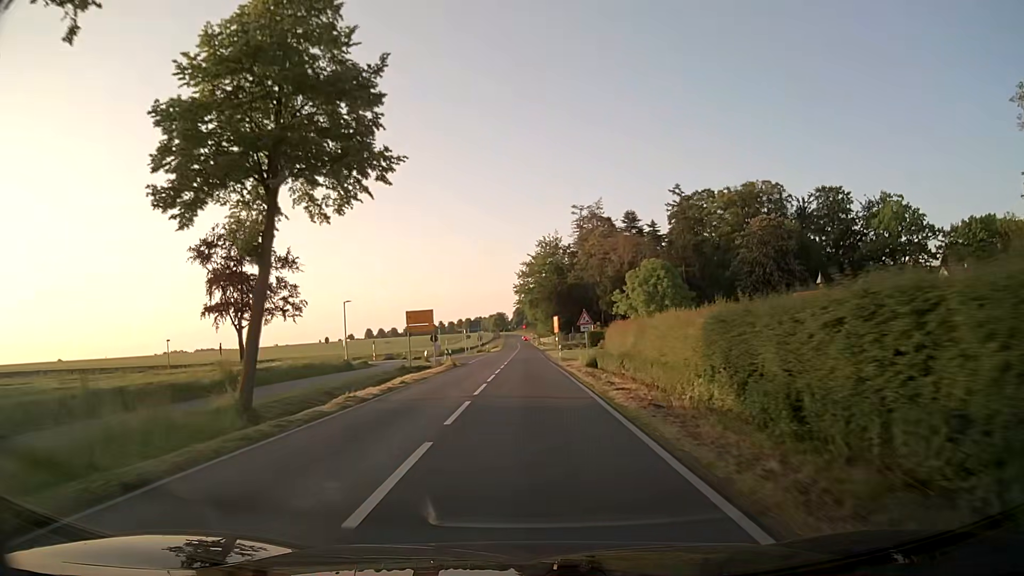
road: secondary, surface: asphalt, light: Day
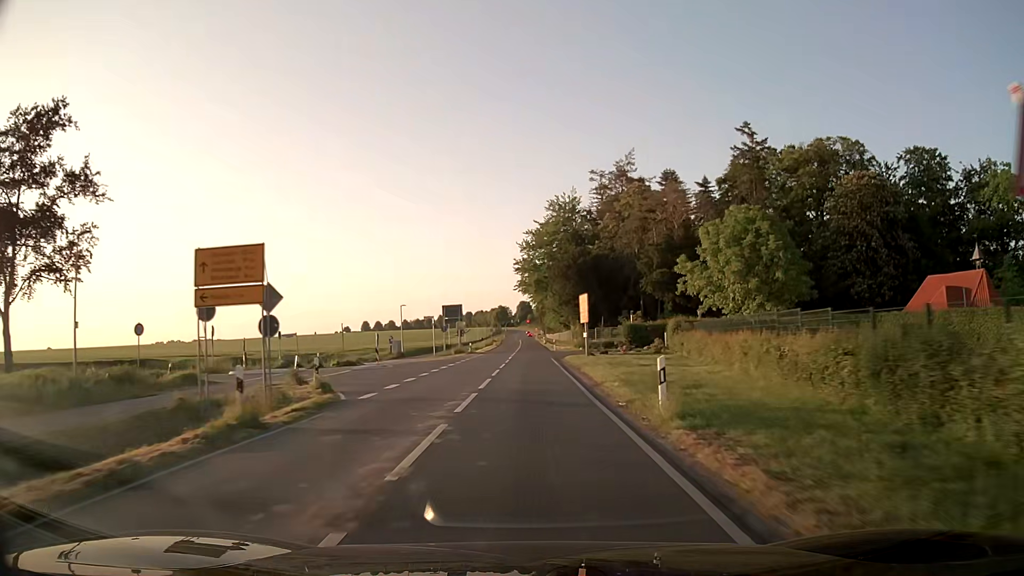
(-0.1, +33.1) m; 0°
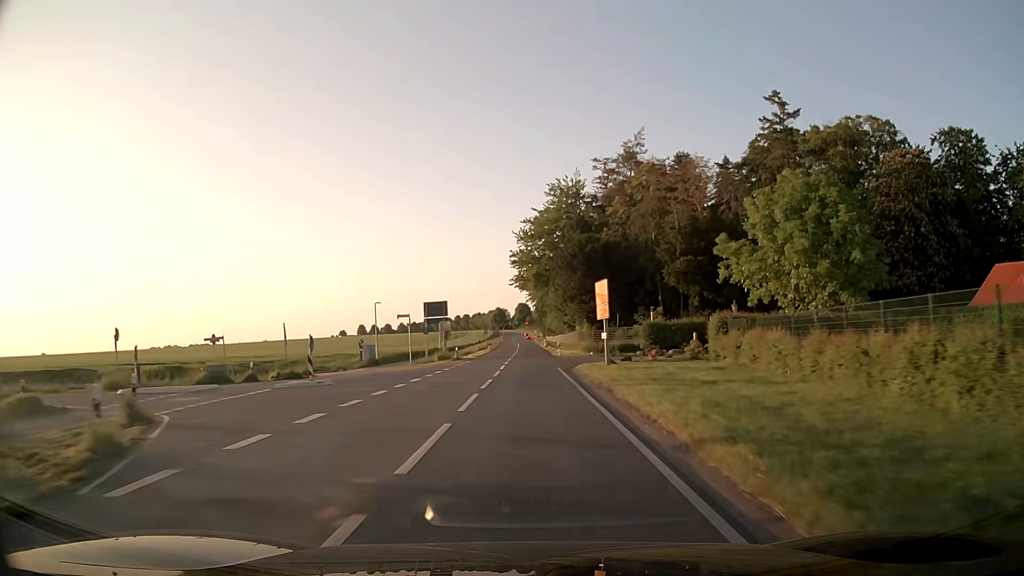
(0.0, +11.0) m; 0°
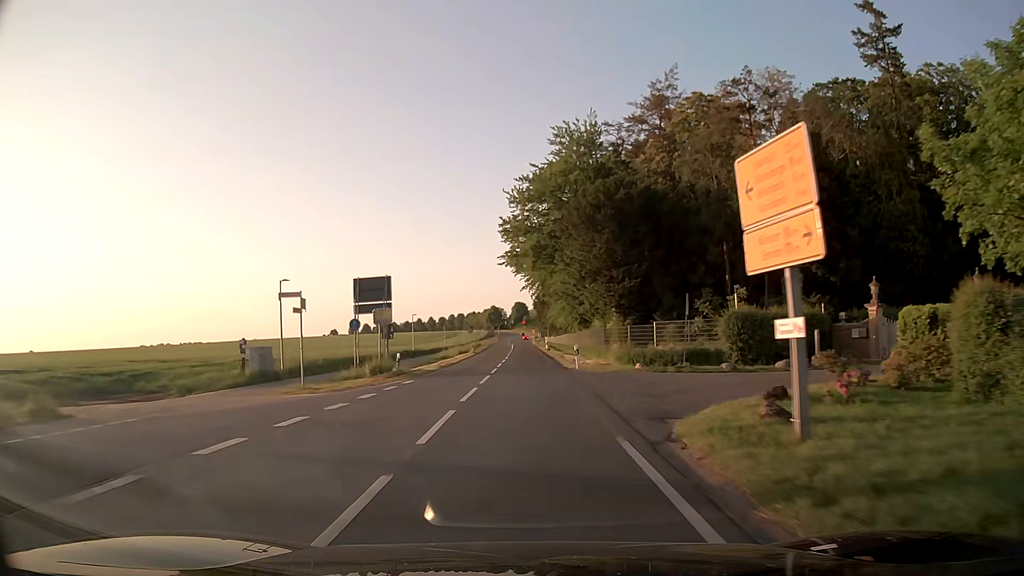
(0.0, +22.0) m; 0°
